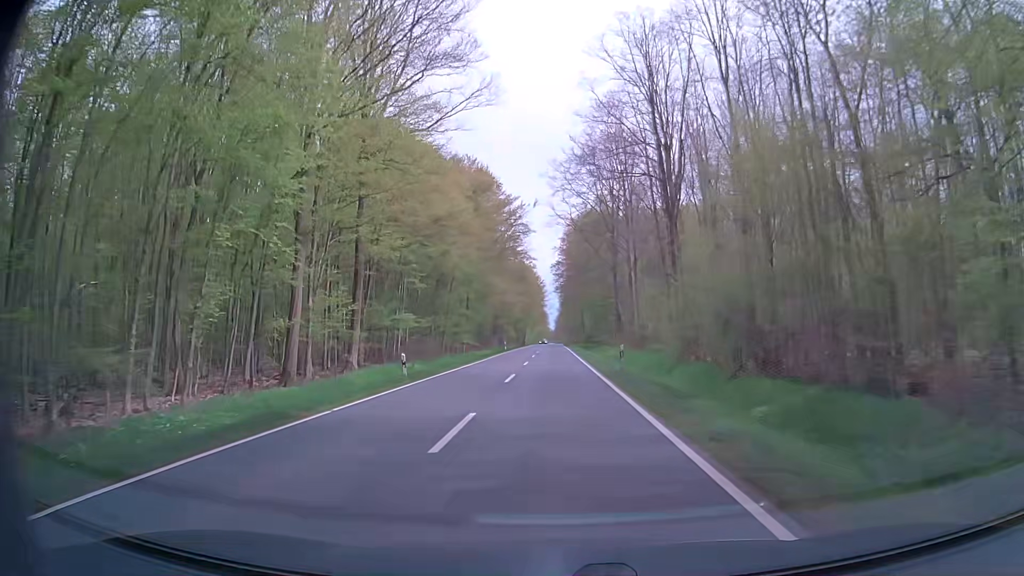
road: secondary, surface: asphalt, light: Day
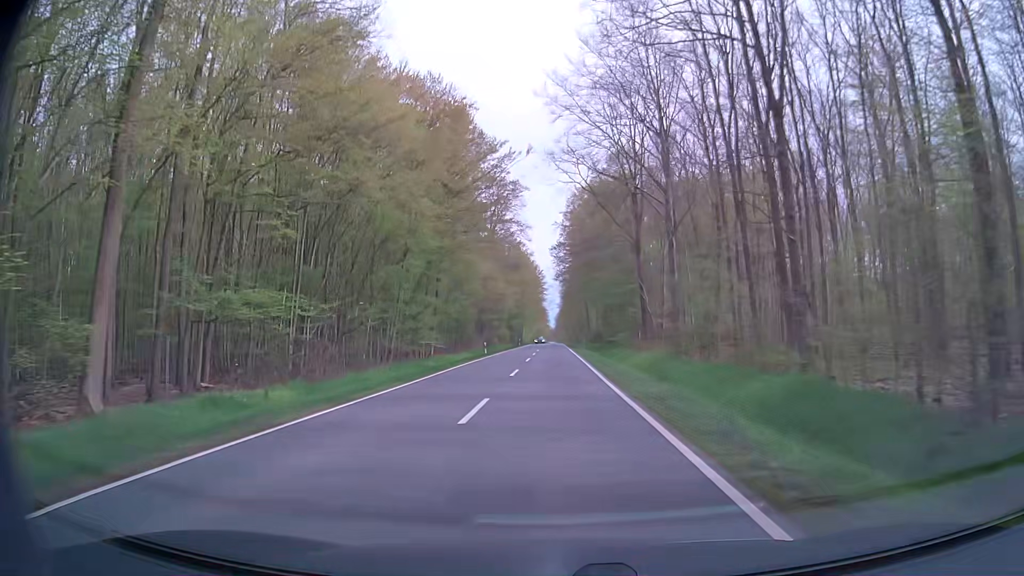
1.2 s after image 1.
(-0.3, +21.5) m; 0°
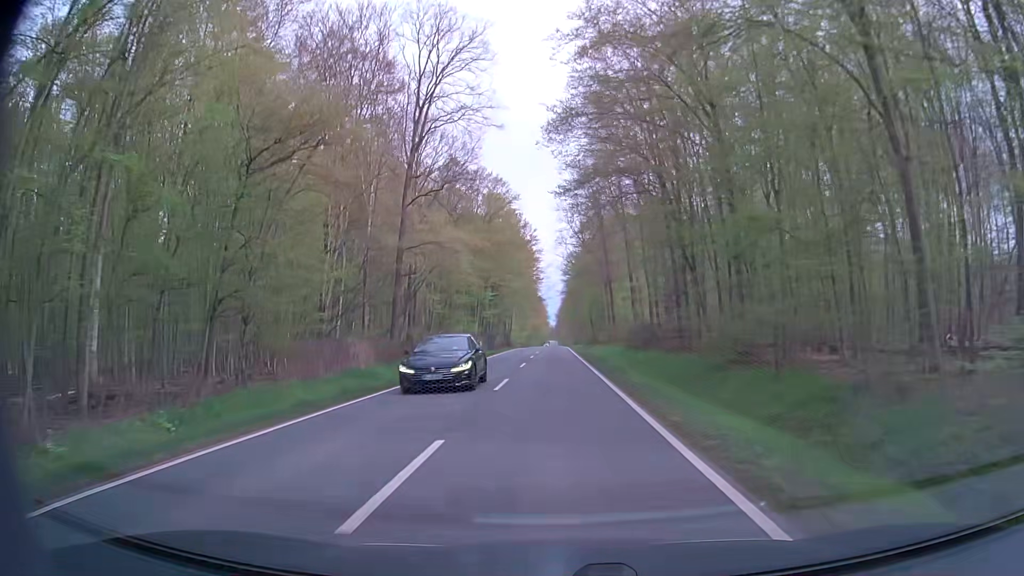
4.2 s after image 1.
(-0.4, +53.9) m; 0°
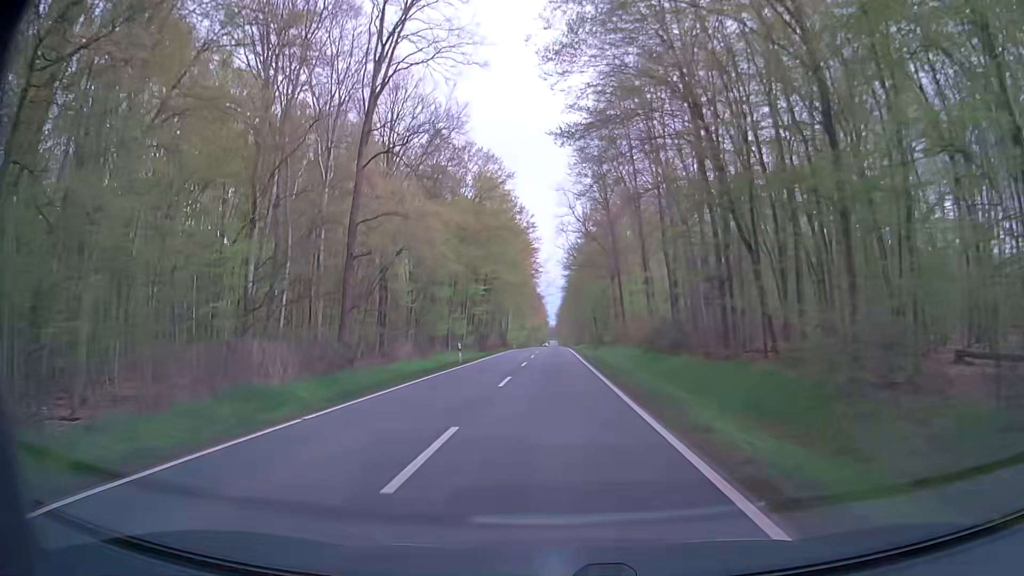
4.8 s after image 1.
(0.0, +10.8) m; -1°
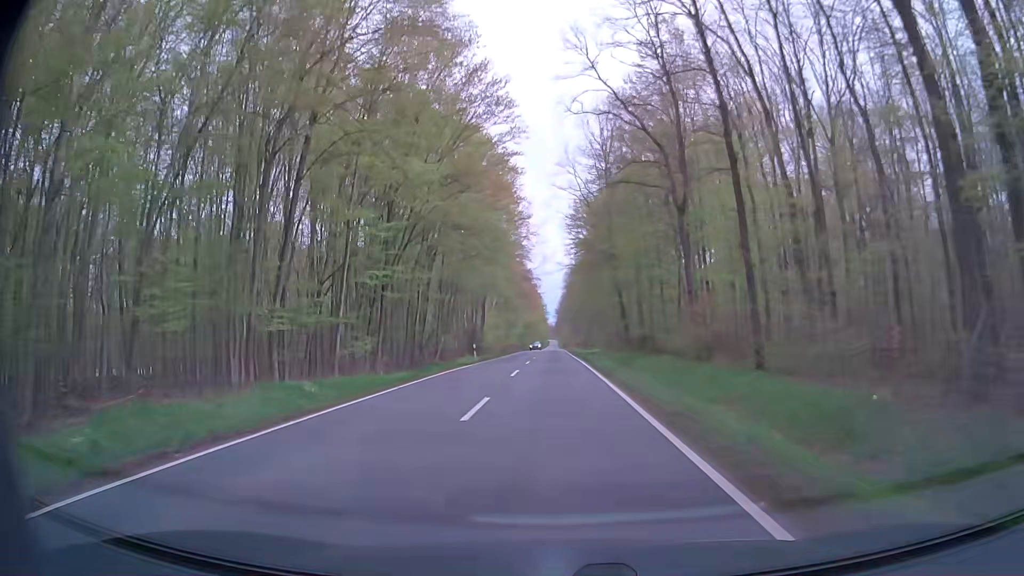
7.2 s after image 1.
(+0.2, +43.2) m; 0°
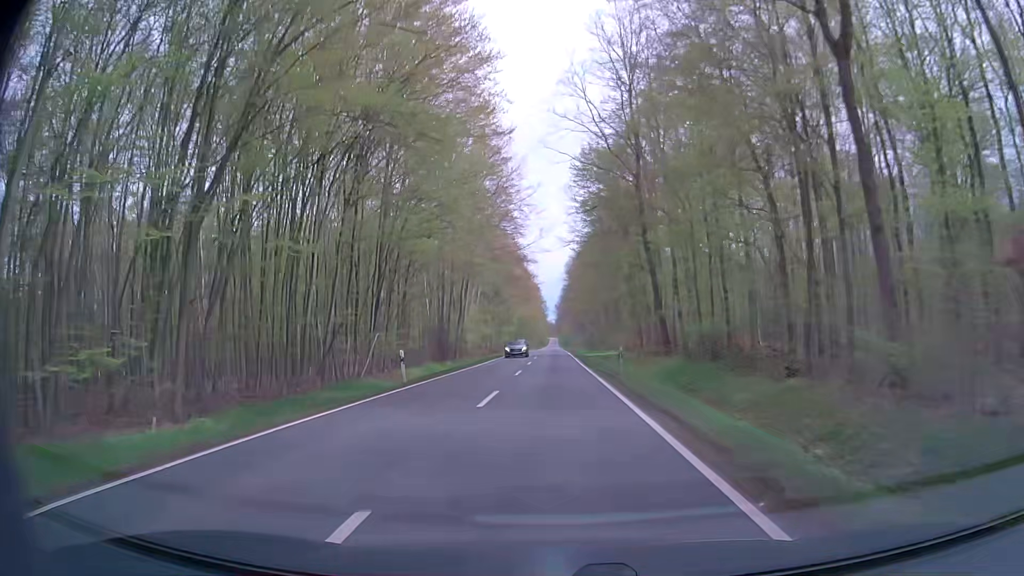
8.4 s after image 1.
(+0.1, +21.6) m; 0°
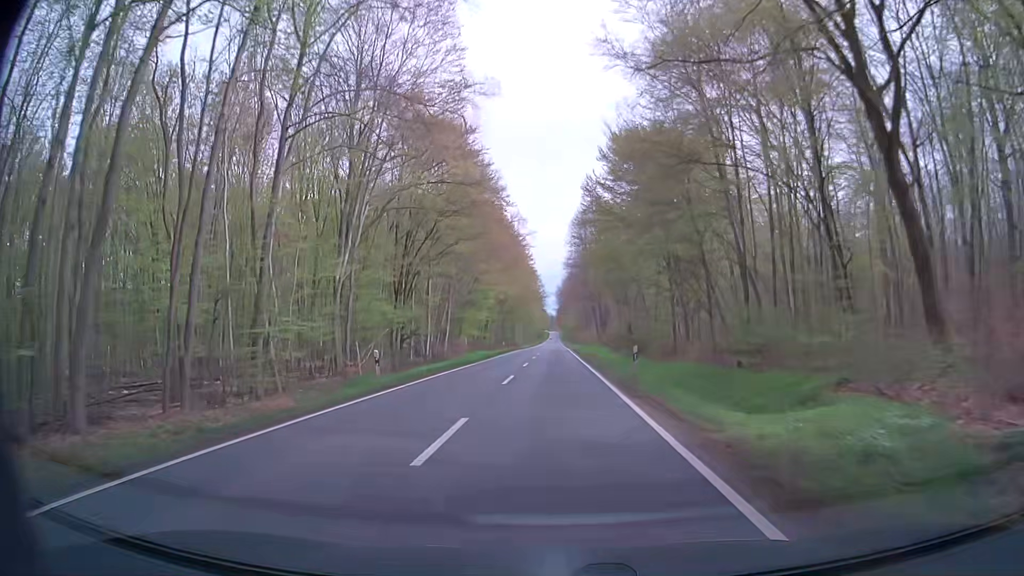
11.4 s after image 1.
(-0.4, +54.2) m; -1°
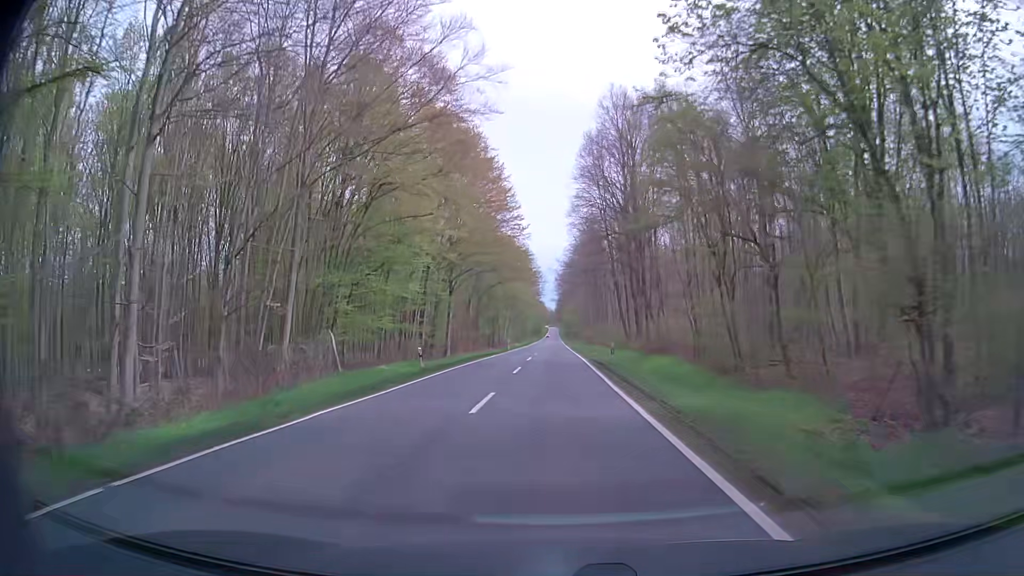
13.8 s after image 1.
(+0.4, +43.3) m; 0°
(0, +10) (0, +20) (0, +30) (0, +40) (0, +50) (0, +60) (0, +70) (0, +80) (0, +90) (0, +100) m
